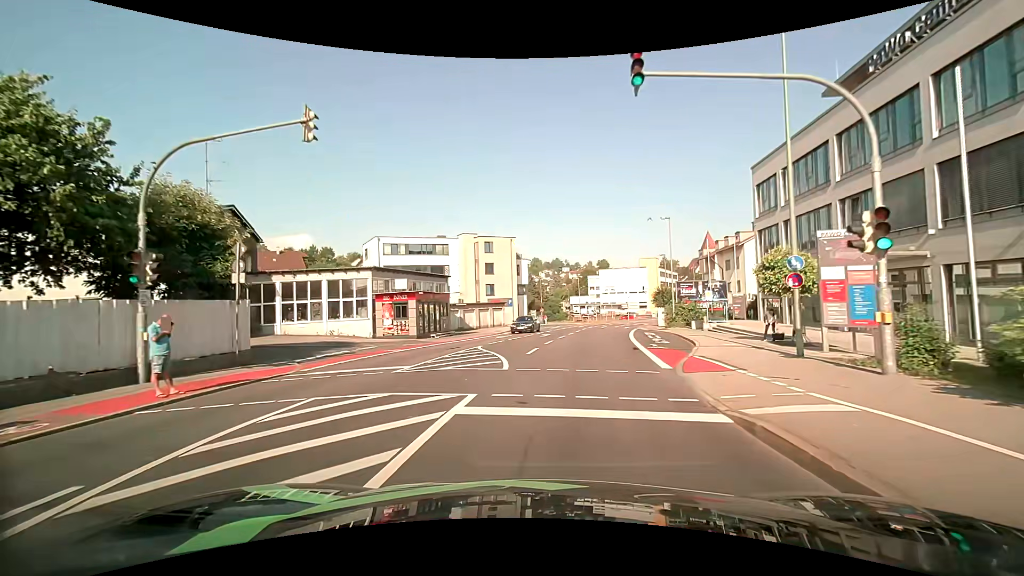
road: tertiary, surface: asphalt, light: Day
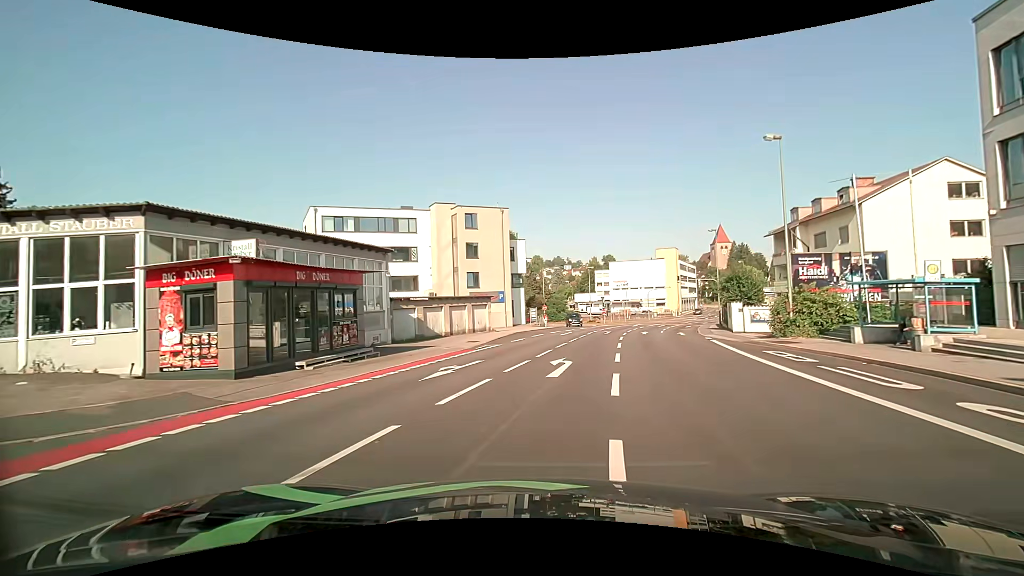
(-0.1, +20.5) m; 0°
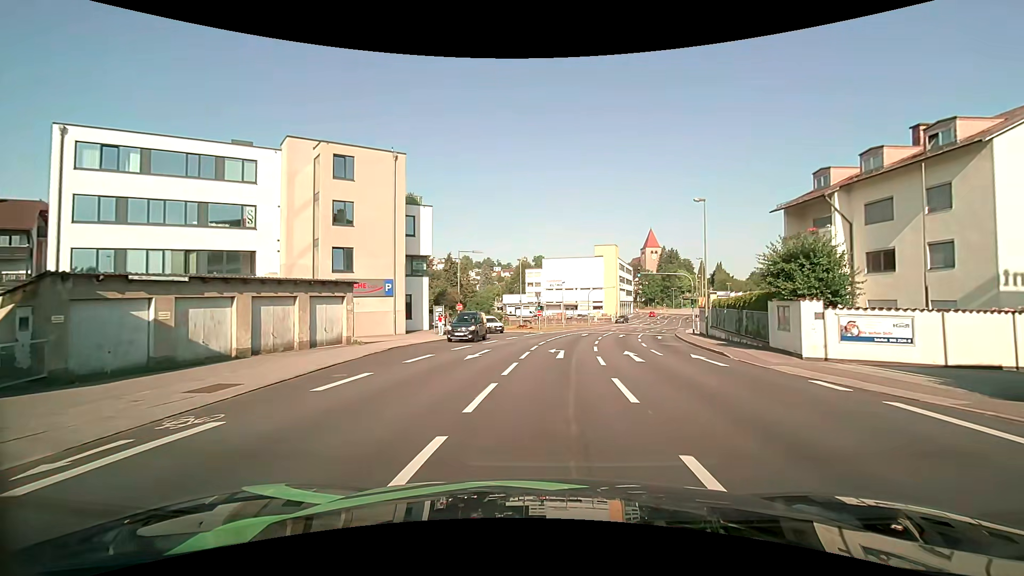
(+1.2, +18.6) m; +7°
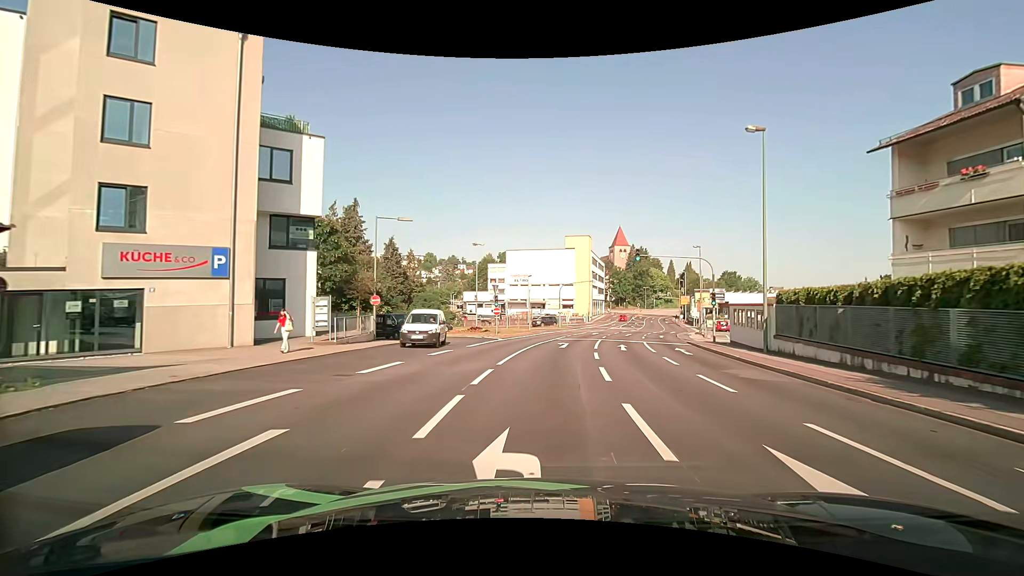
(+0.7, +15.2) m; +5°
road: tertiary_link
(0, +10) (+1, +20) (+2, +30) (+4, +40) (+6, +50) (+6, +59) (-1, +66) (-11, +66) (-19, +60) (-26, +53) m
